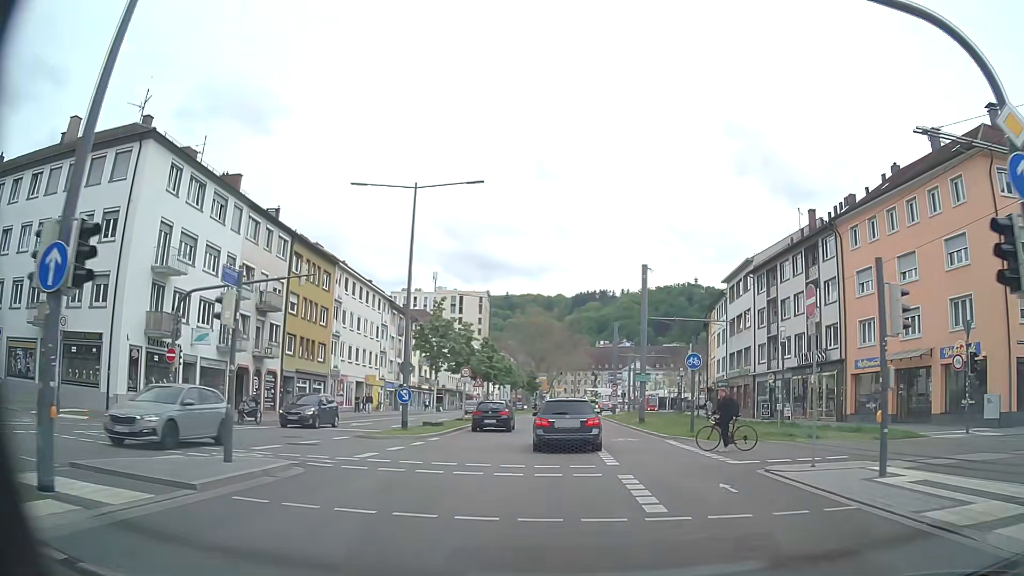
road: primary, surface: asphalt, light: Day
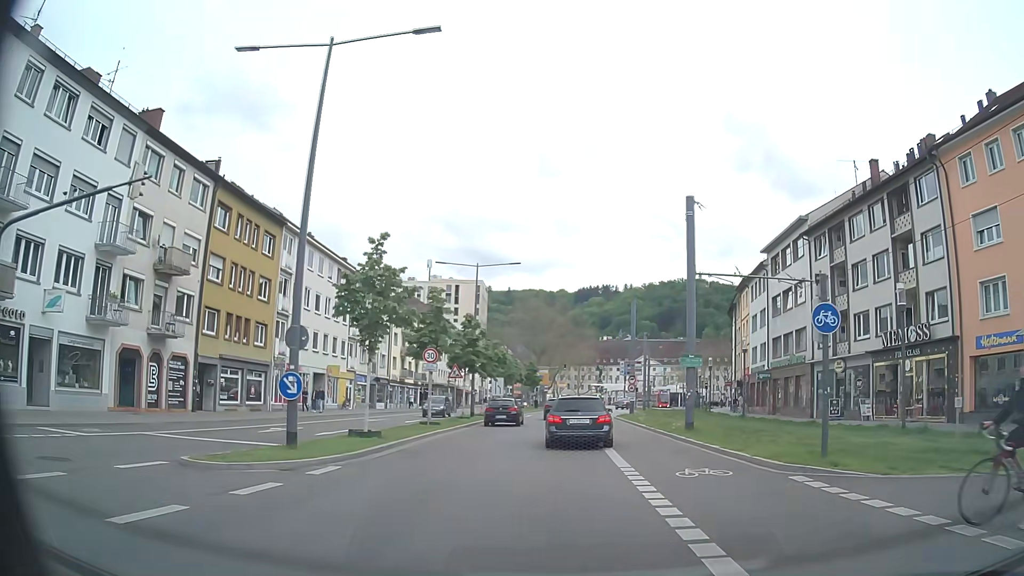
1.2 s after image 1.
(+0.1, +12.1) m; 0°
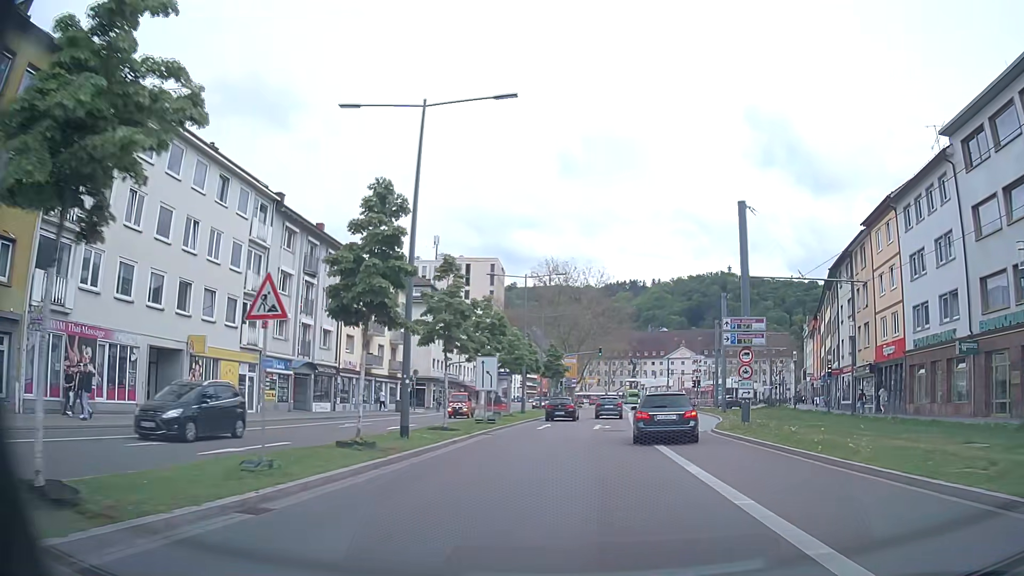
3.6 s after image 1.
(-0.4, +25.1) m; -2°
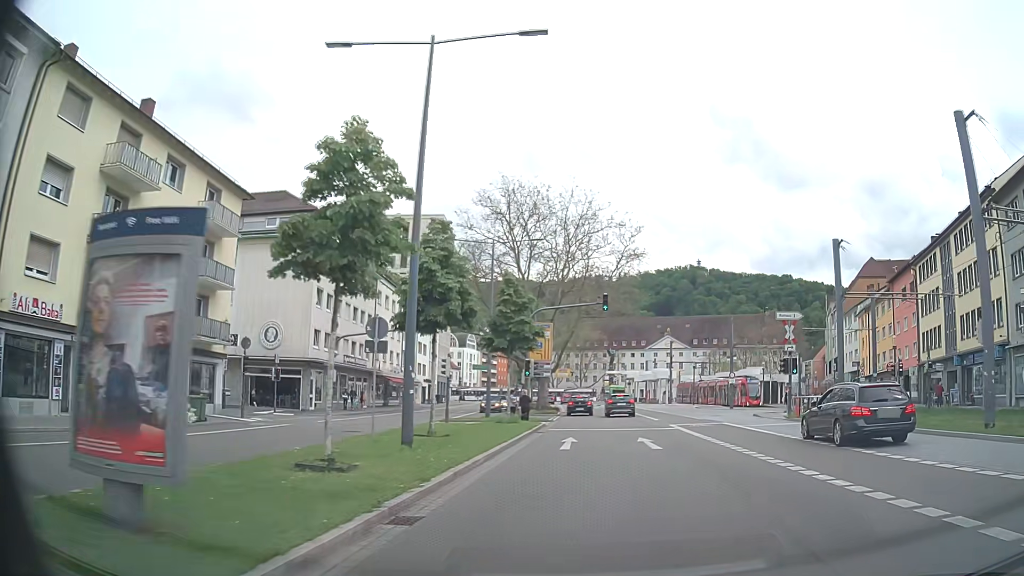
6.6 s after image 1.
(-0.3, +32.7) m; +2°
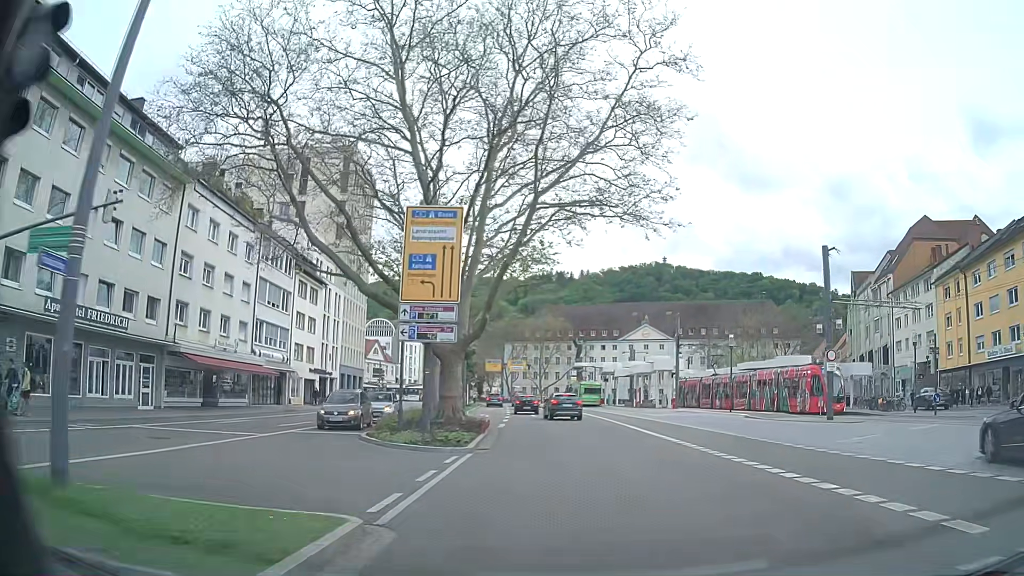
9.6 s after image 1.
(+1.6, +30.9) m; +4°
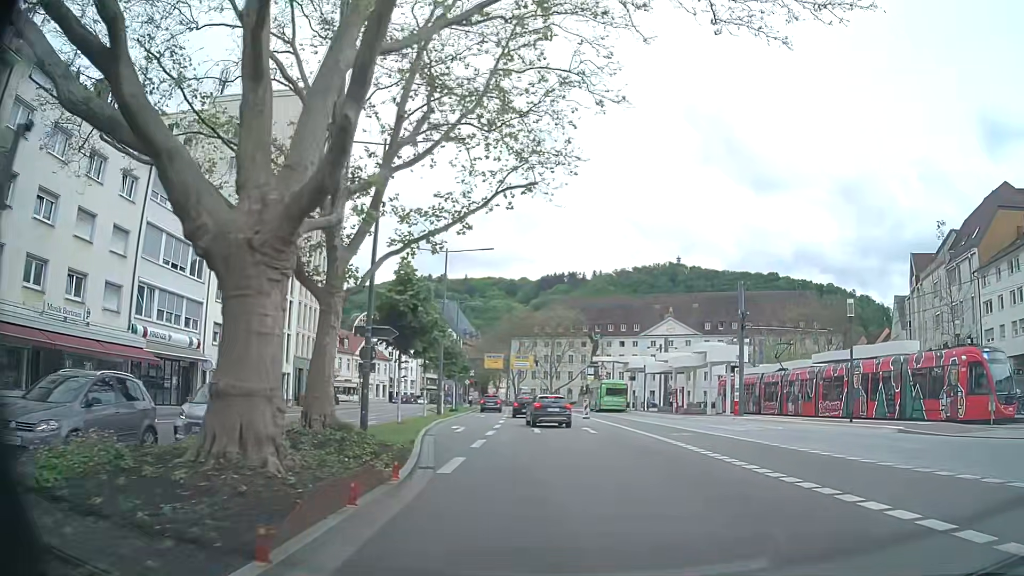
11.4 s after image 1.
(0.0, +17.2) m; 0°
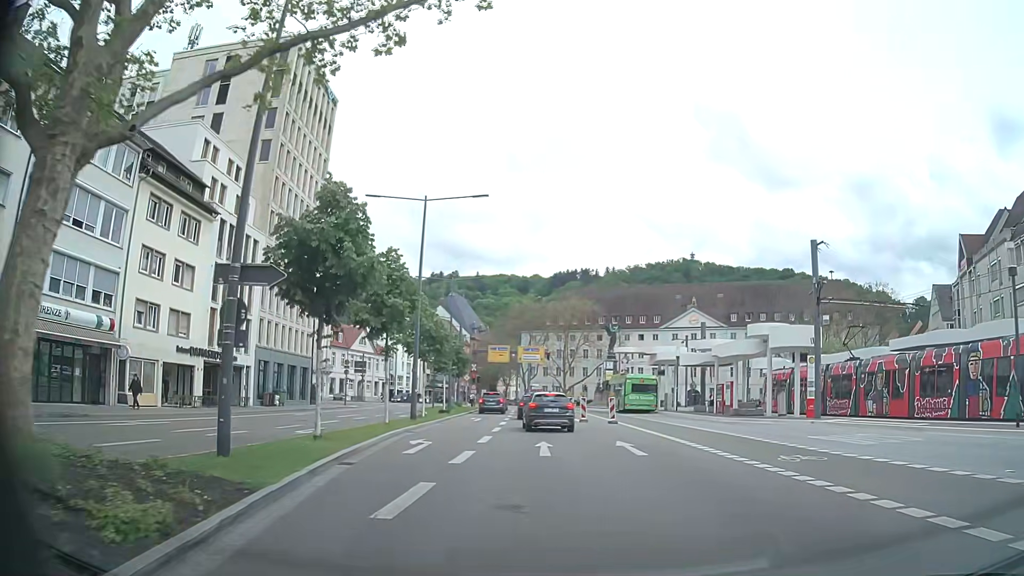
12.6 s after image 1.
(-0.2, +10.6) m; -3°
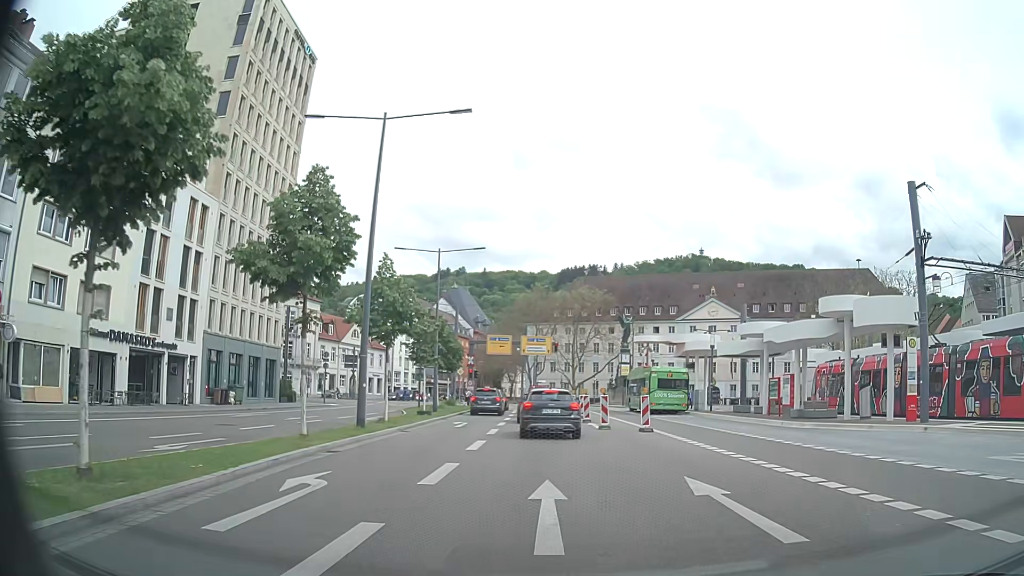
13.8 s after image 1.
(+0.1, +9.1) m; 0°
(0, +10) (0, +20) (0, +30) (-1, +40) (-1, +50) (-2, +60) (-3, +70) (-4, +80) (-7, +89) (-9, +99) m
